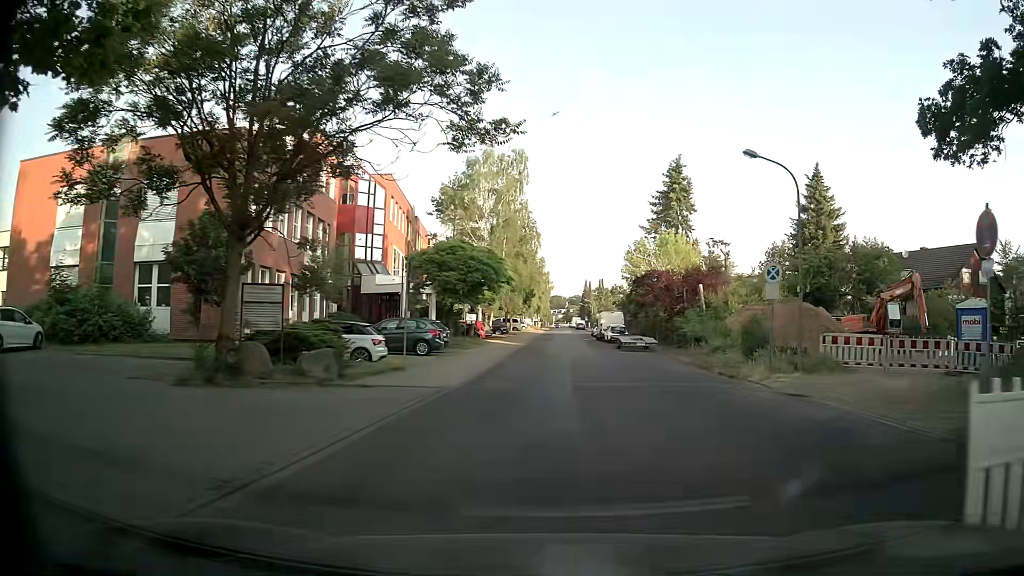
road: unclassified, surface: asphalt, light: Day
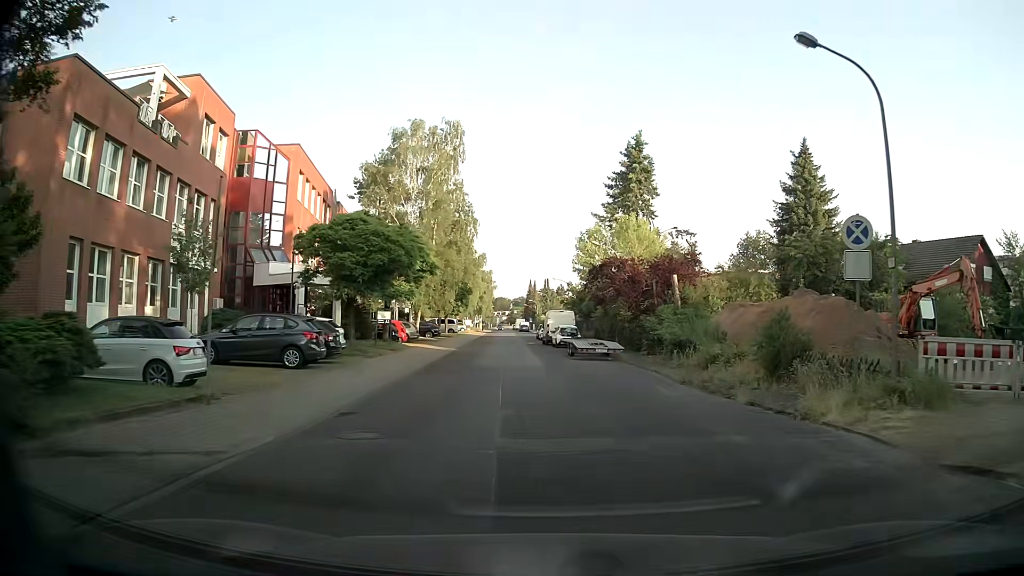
(+0.4, +9.0) m; +5°
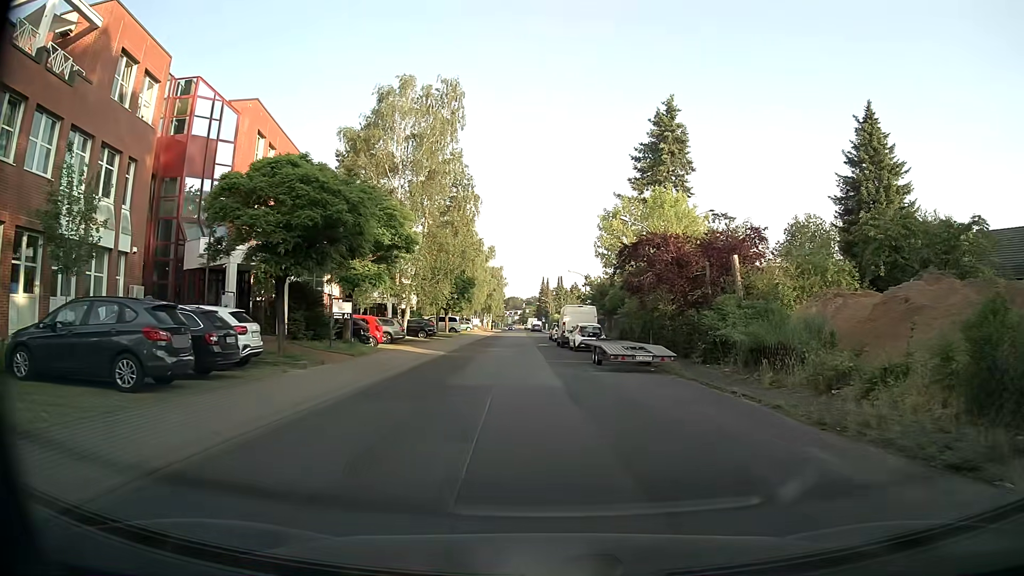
(-0.3, +9.0) m; -3°
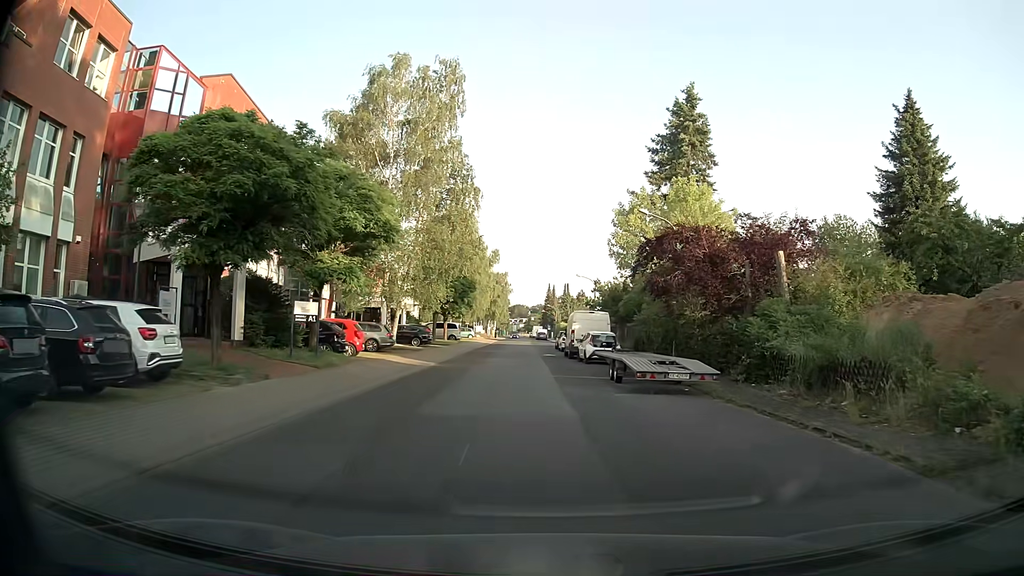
(0.0, +4.5) m; -1°
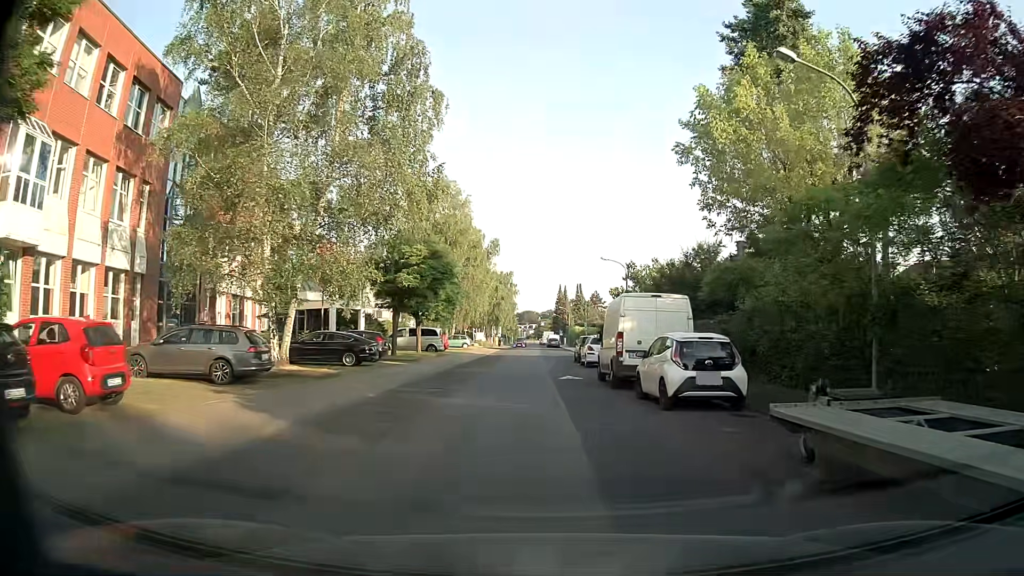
(+0.3, +17.5) m; +1°
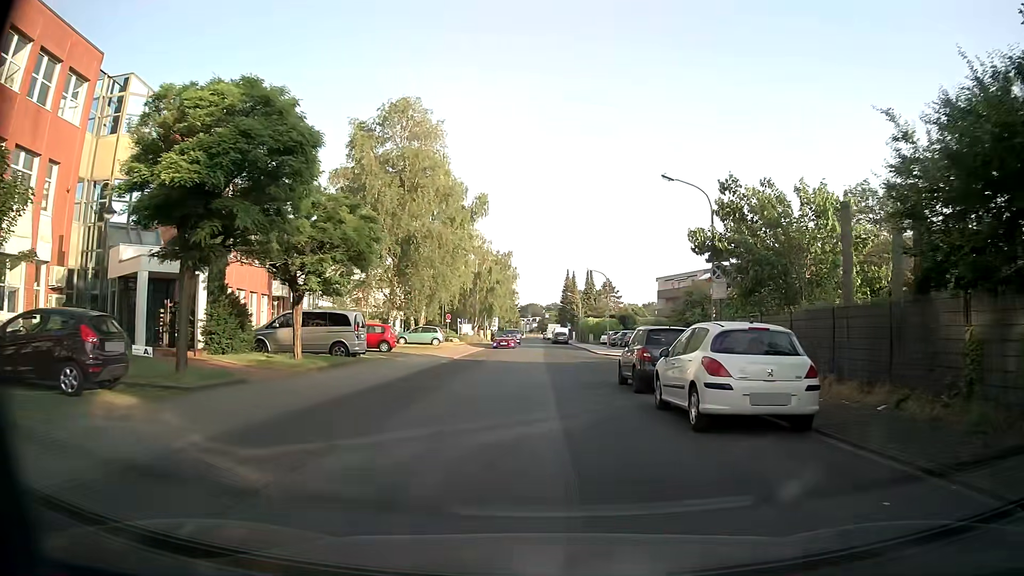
(-0.4, +22.1) m; -1°
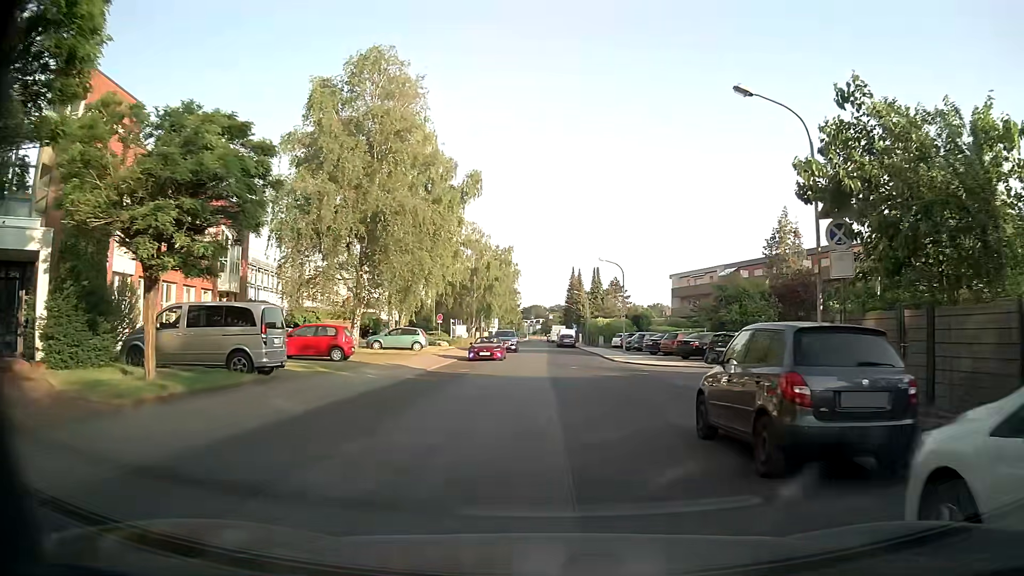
(-0.1, +8.8) m; -1°
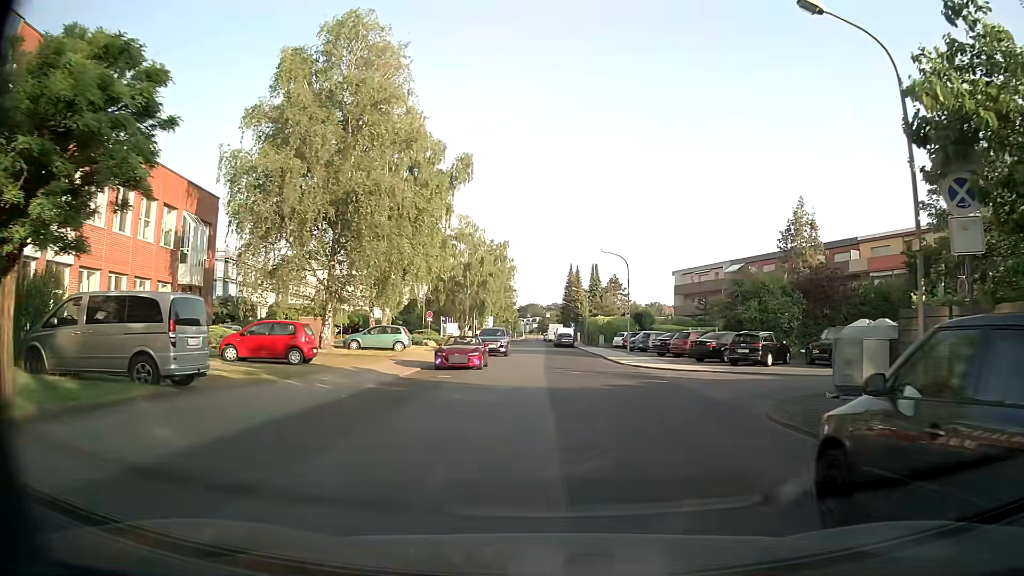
(+0.1, +4.3) m; +1°
